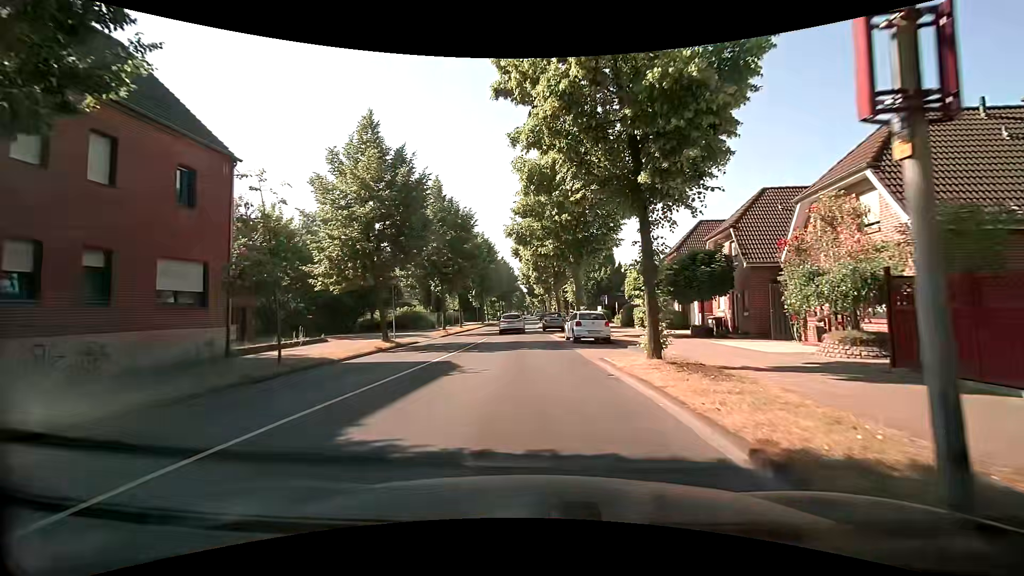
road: tertiary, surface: asphalt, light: Day
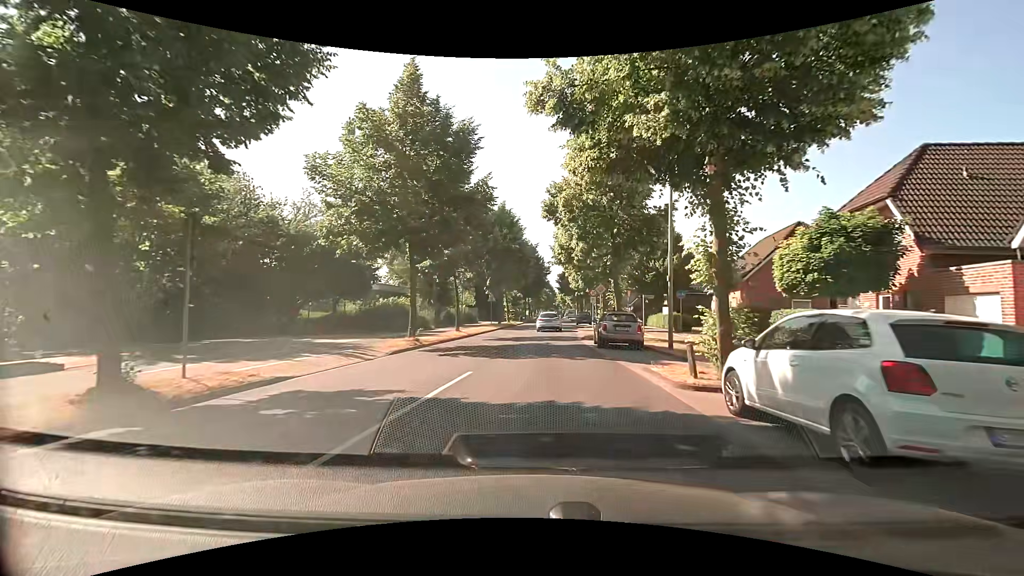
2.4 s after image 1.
(-0.8, +18.2) m; -4°
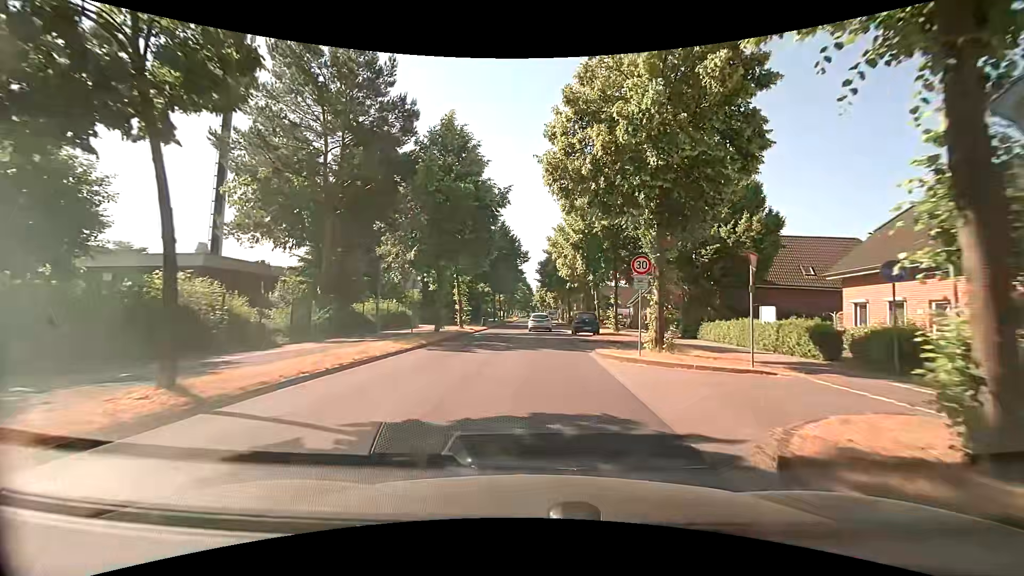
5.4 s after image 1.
(+0.4, +22.9) m; +3°
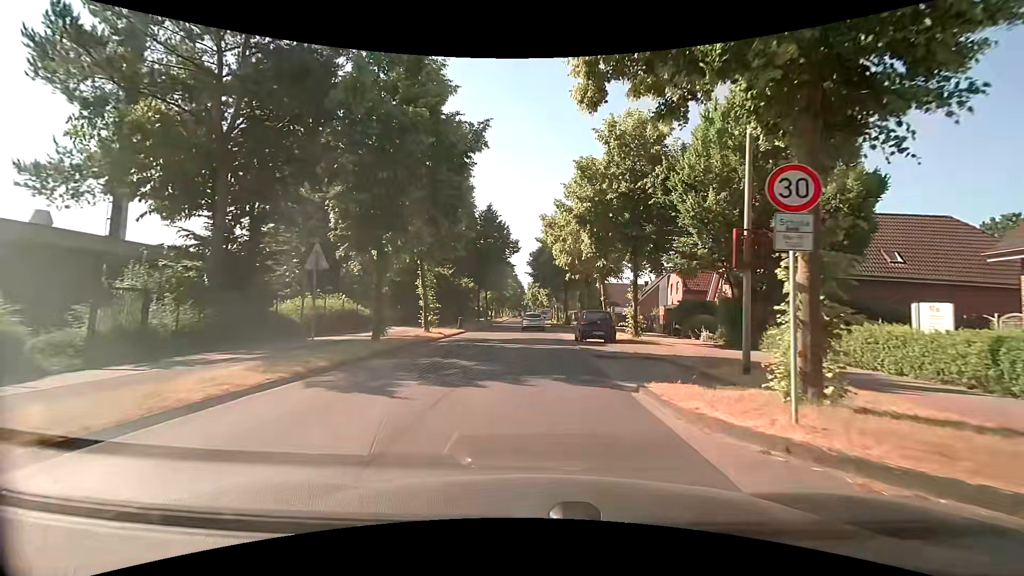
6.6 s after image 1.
(+0.1, +9.3) m; +1°
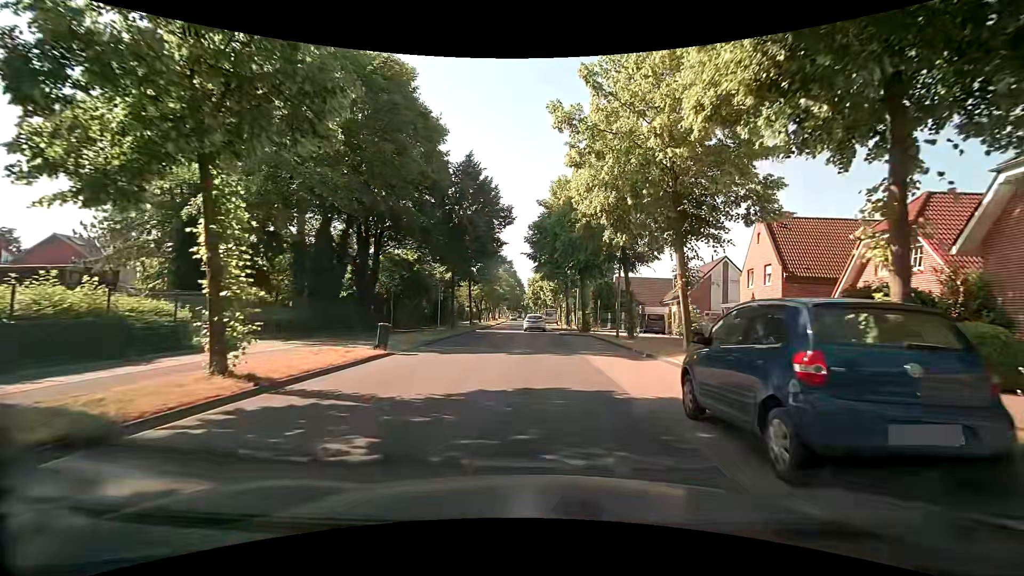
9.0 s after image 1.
(+0.1, +18.4) m; 0°
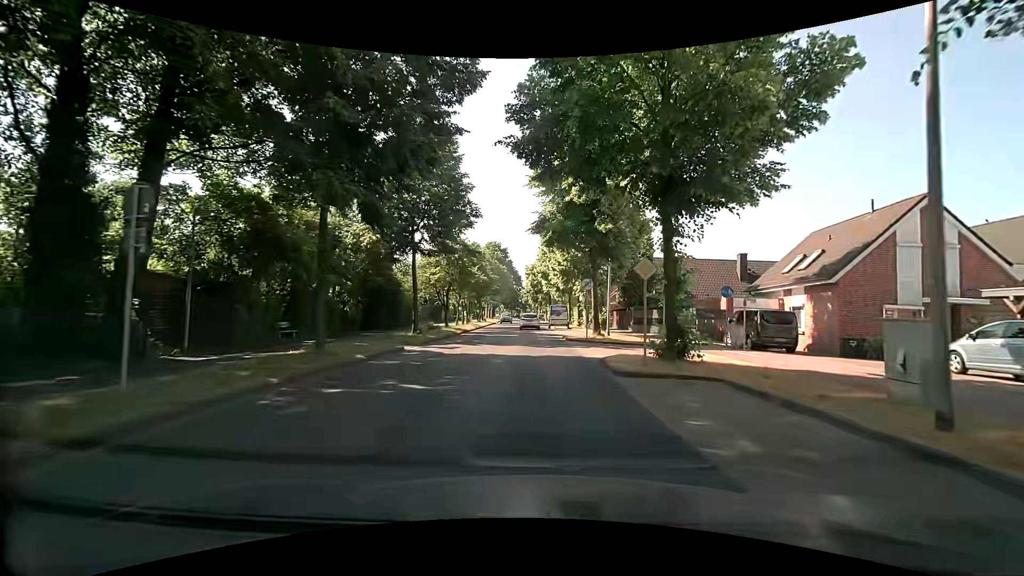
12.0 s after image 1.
(+0.2, +23.2) m; 0°
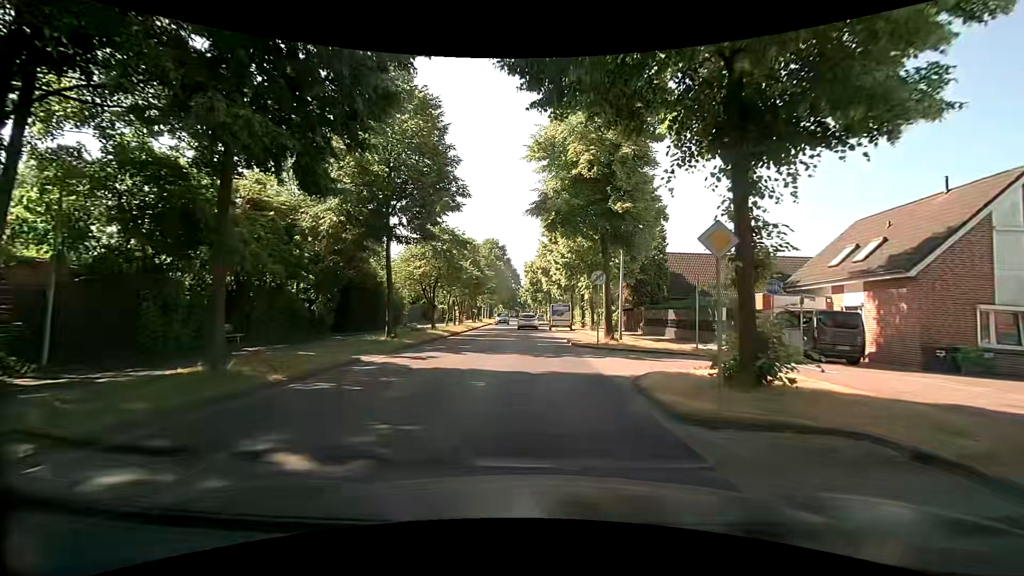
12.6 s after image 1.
(0.0, +4.7) m; +1°
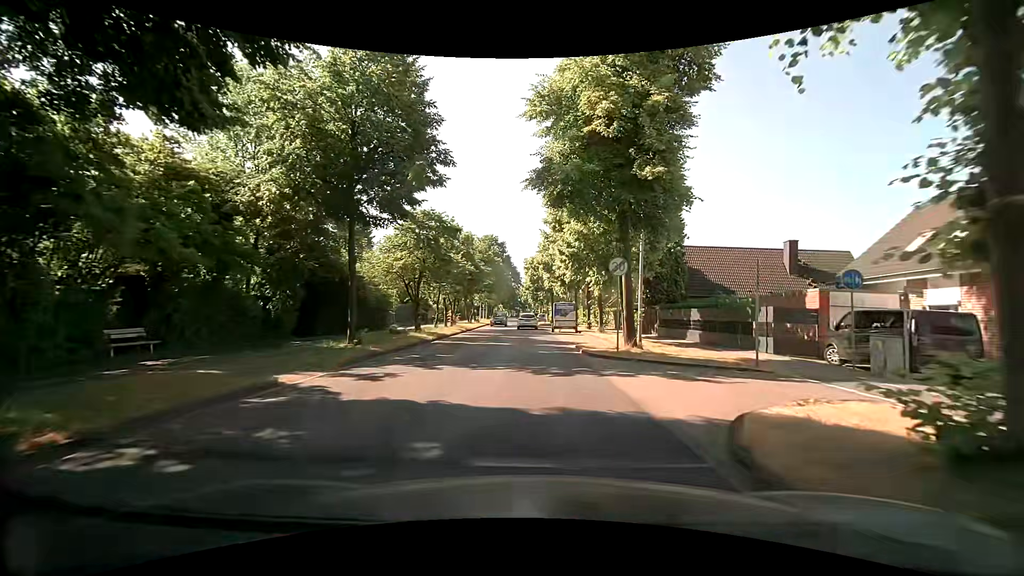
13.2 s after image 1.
(0.0, +4.7) m; 0°
(0, +10) (0, +20) (0, +30) (-1, +40) (-1, +50) (-1, +60) (-1, +70) (-2, +80) (-2, +90) (-3, +100) m
